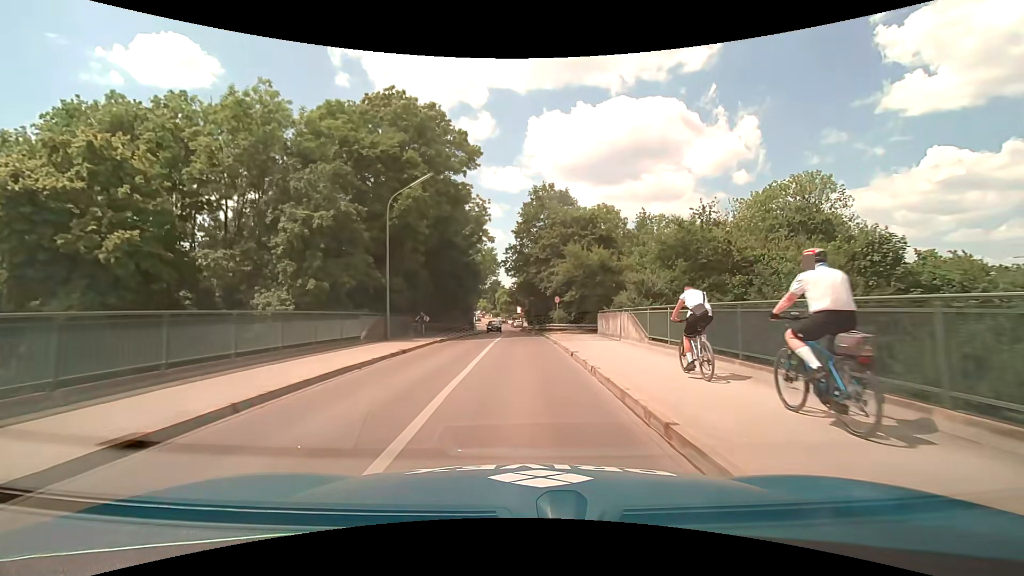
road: tertiary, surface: asphalt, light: Day
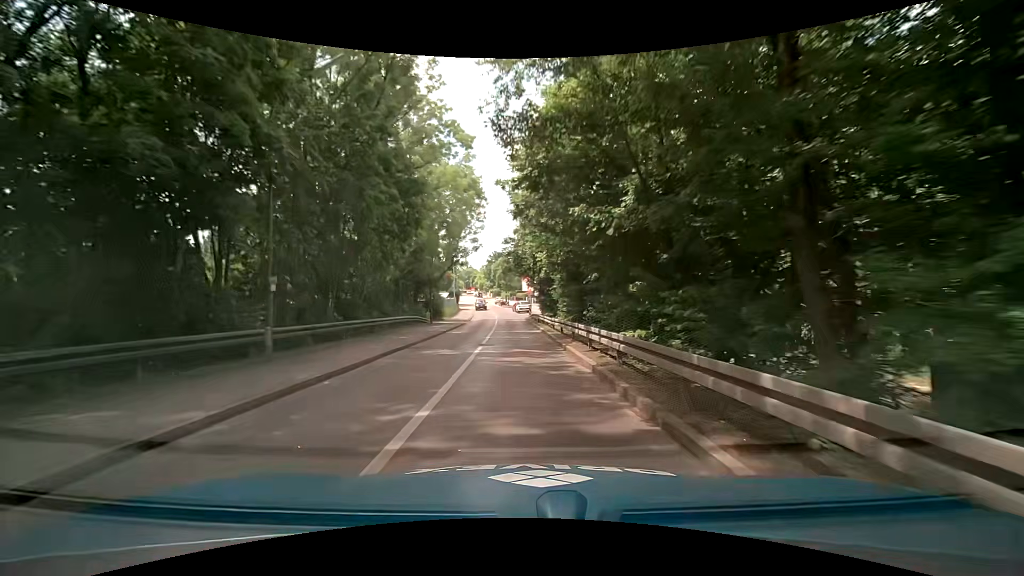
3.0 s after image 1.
(-0.3, +39.2) m; -1°
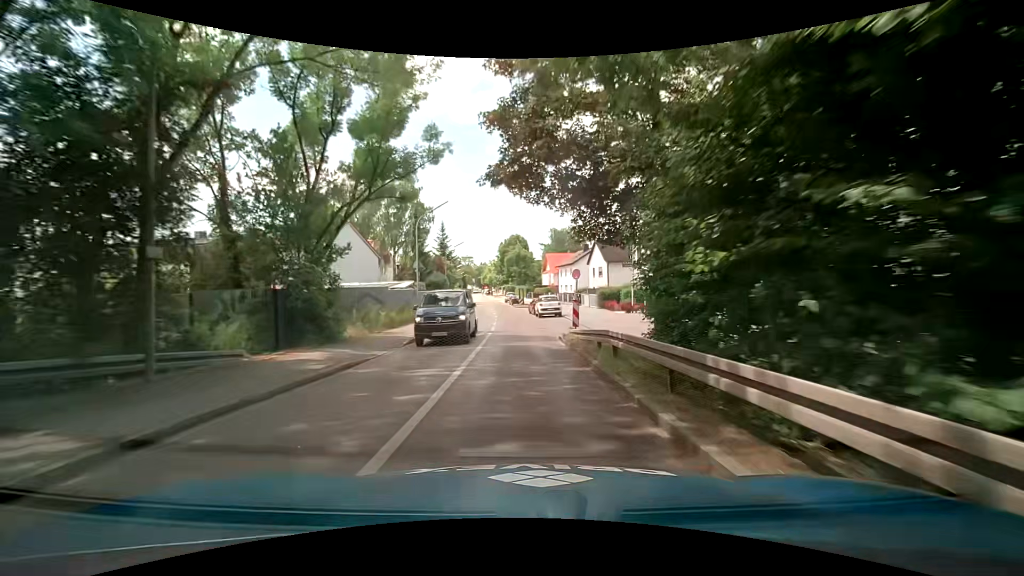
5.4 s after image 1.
(-0.3, +31.6) m; -1°
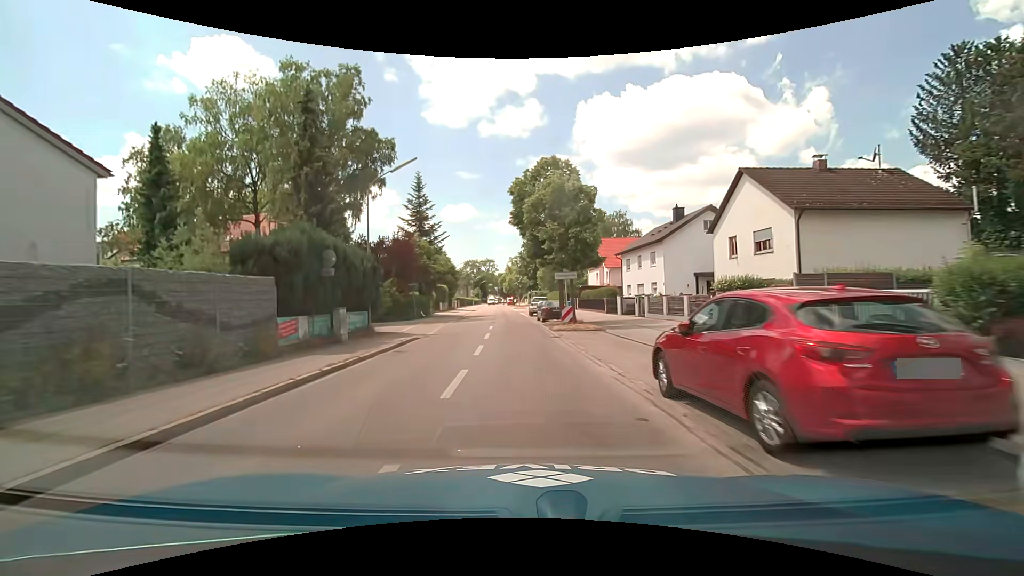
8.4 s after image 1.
(-1.2, +38.4) m; -4°
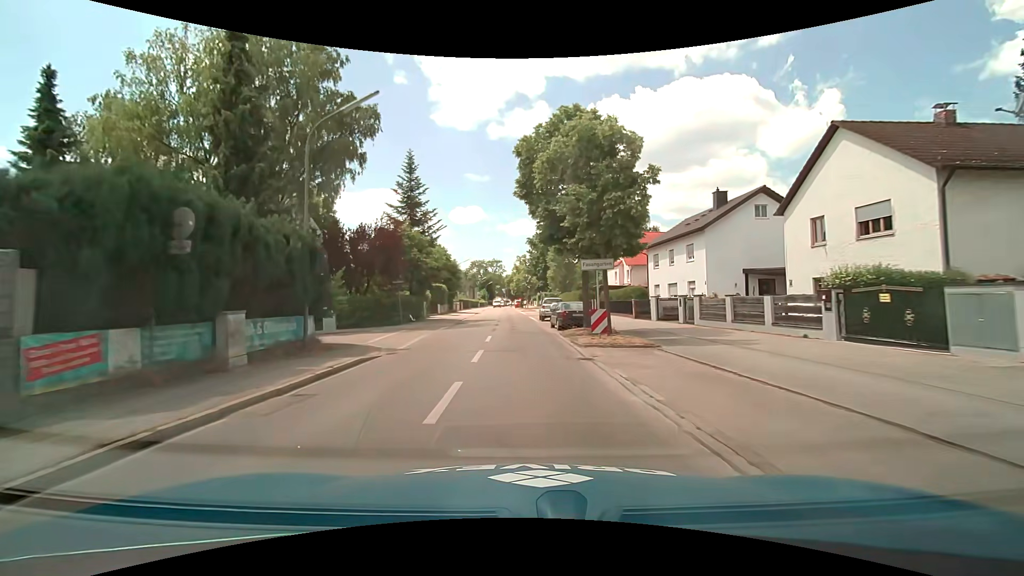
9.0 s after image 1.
(0.0, +7.6) m; -1°
